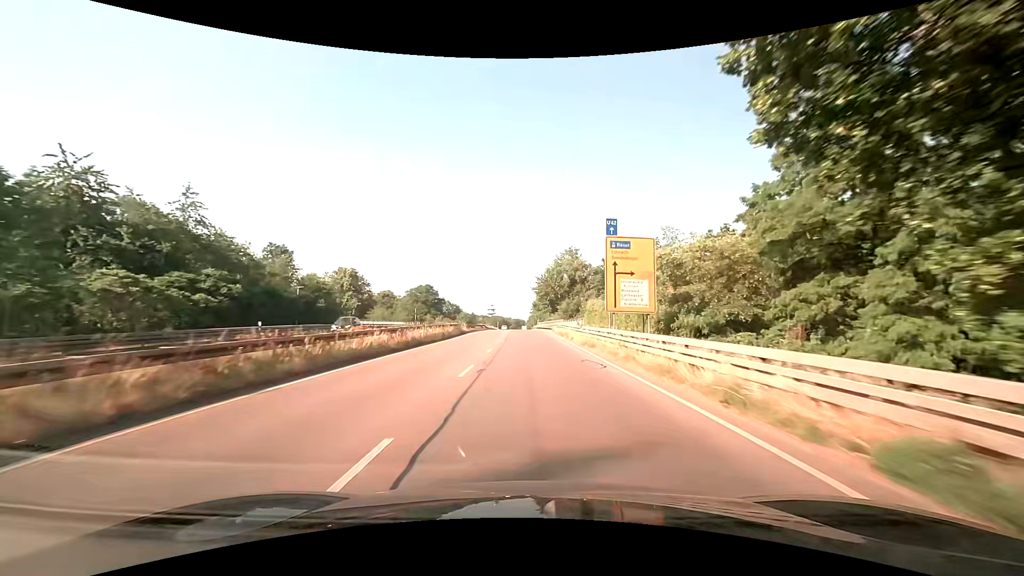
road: trunk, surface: asphalt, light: Day
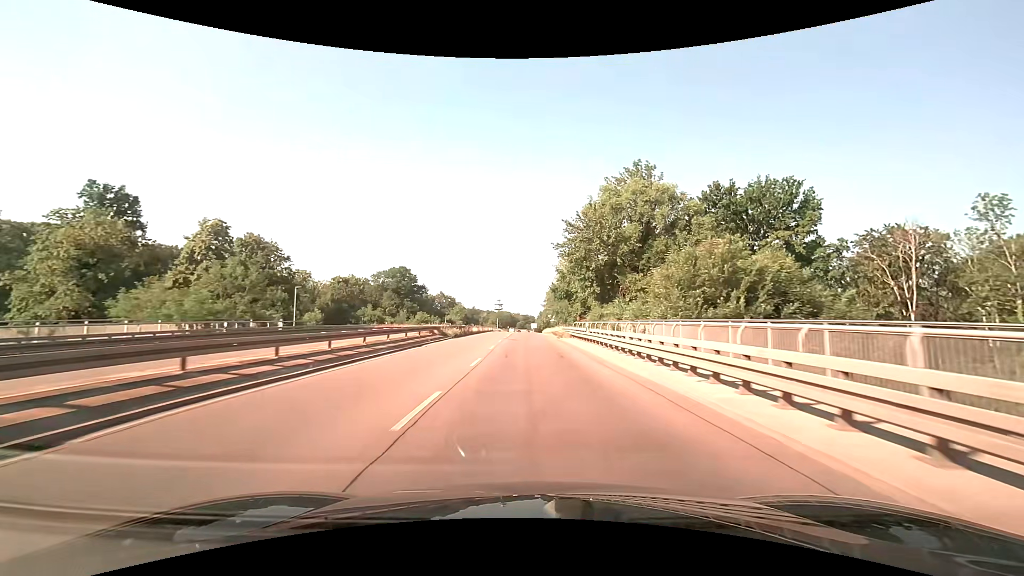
(-0.7, +60.0) m; -1°
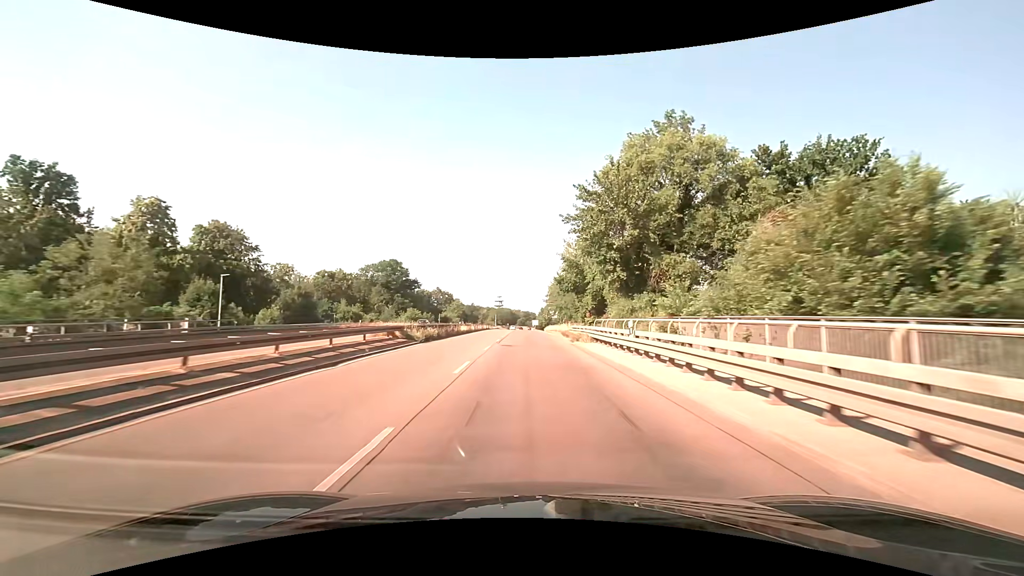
(0.0, +12.0) m; 0°
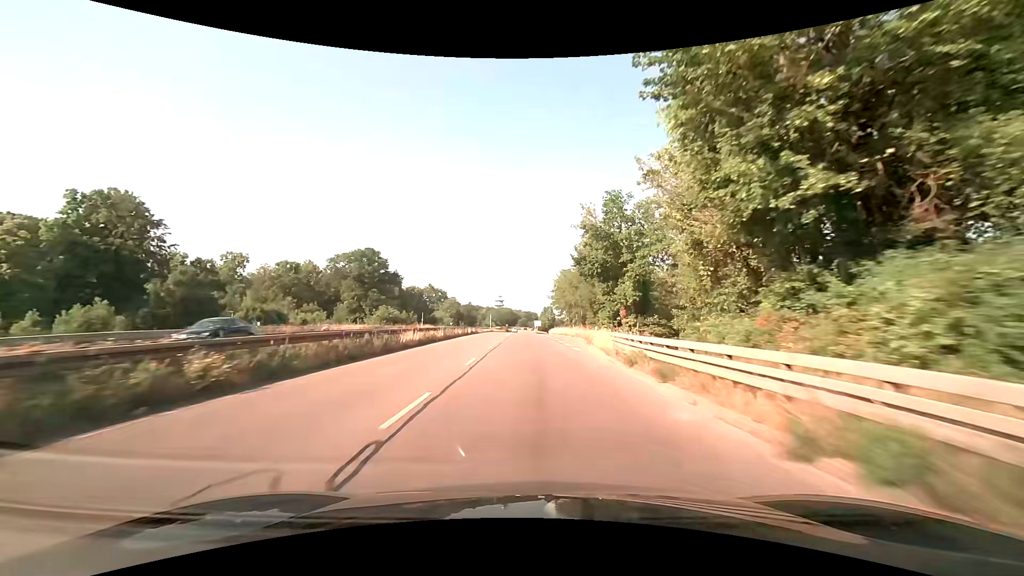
(0.0, +23.9) m; 0°
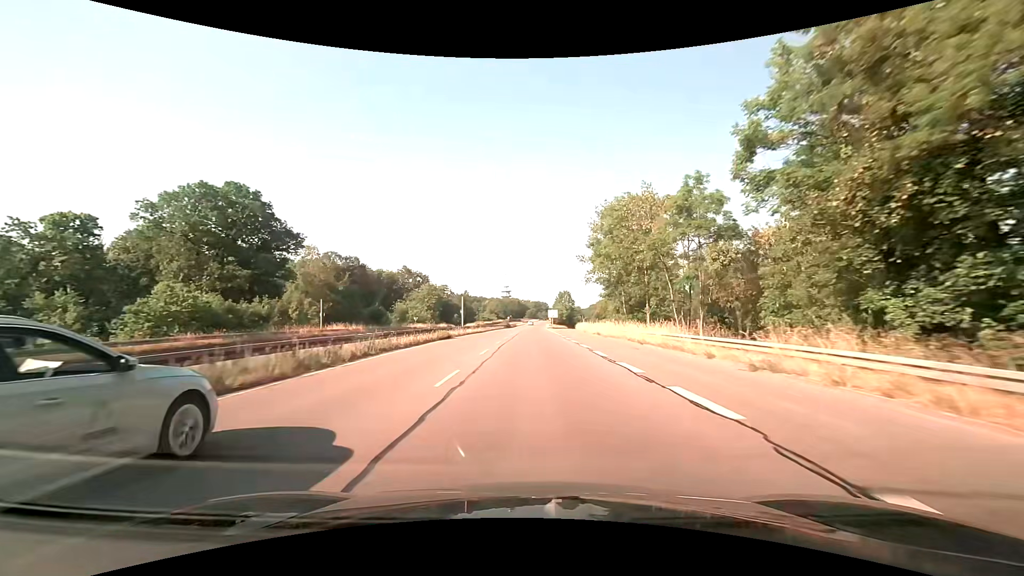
(-0.3, +60.0) m; -1°
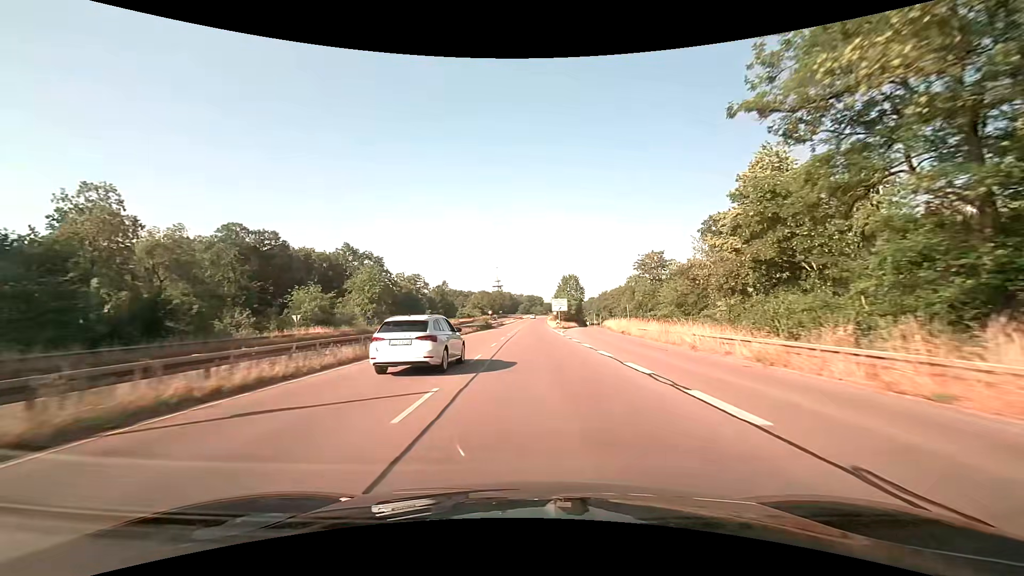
(+0.1, +48.5) m; +1°
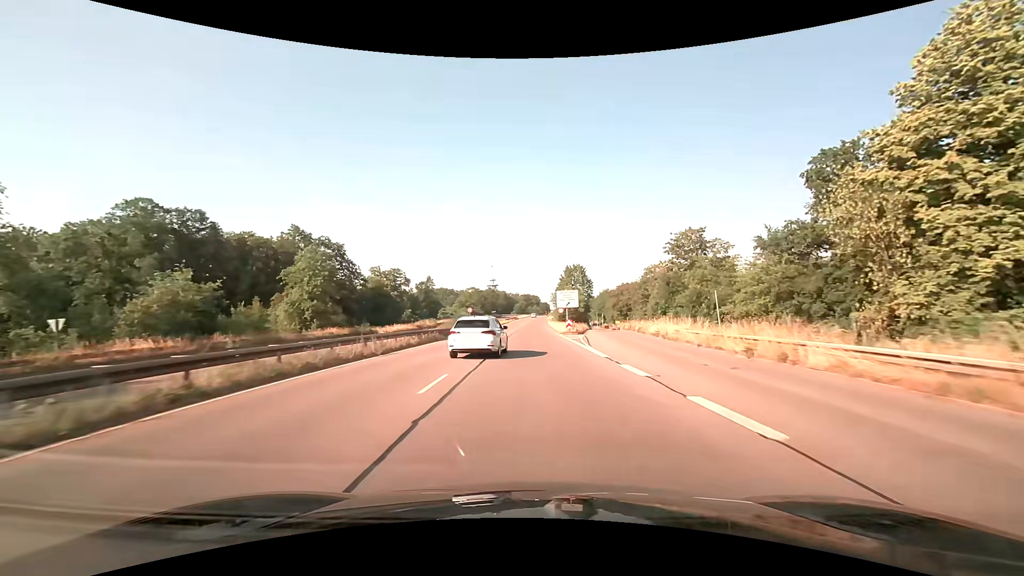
(0.0, +24.6) m; 0°
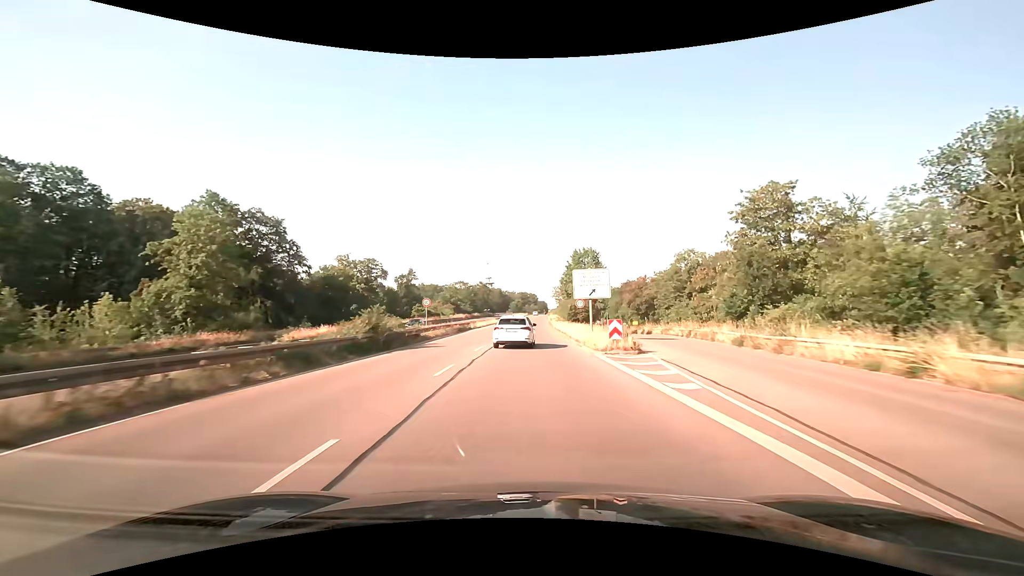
(+0.1, +24.8) m; 0°
(0, +10) (0, +20) (0, +30) (0, +40) (0, +50) (0, +60) (+1, +70) (+1, +80) (+1, +90) (+2, +100) m
